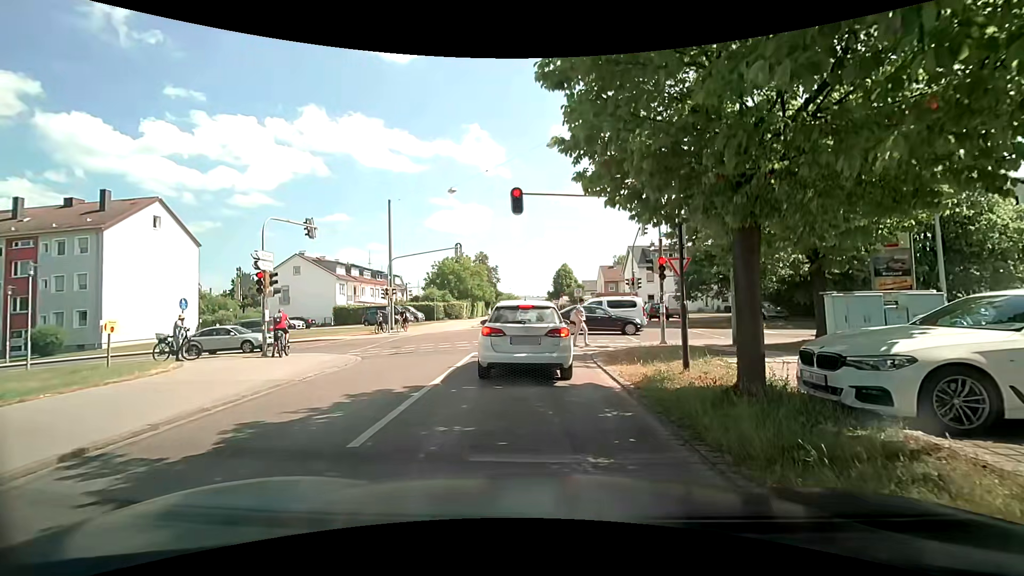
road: residential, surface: asphalt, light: Day
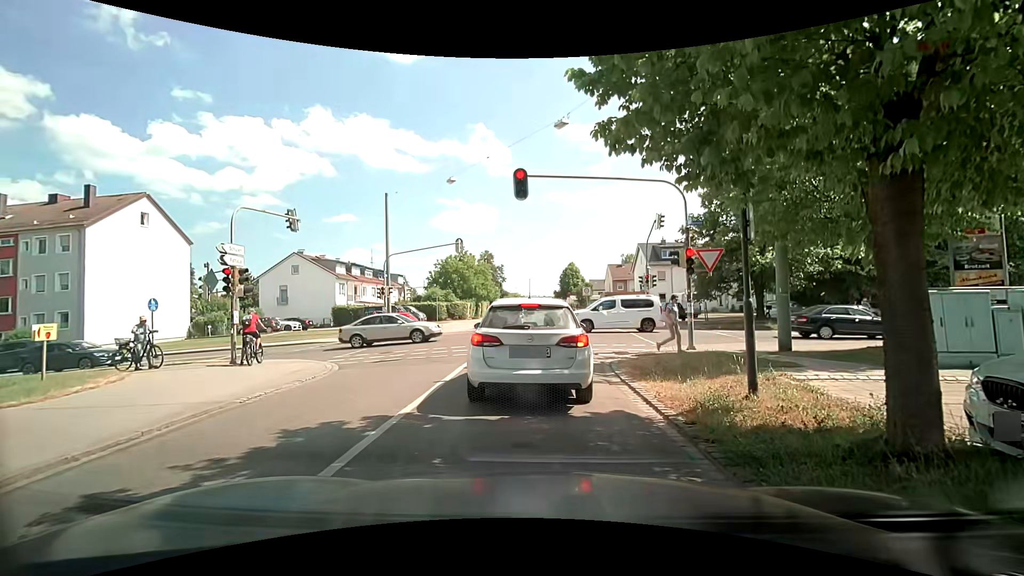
(-0.1, +2.3) m; -1°
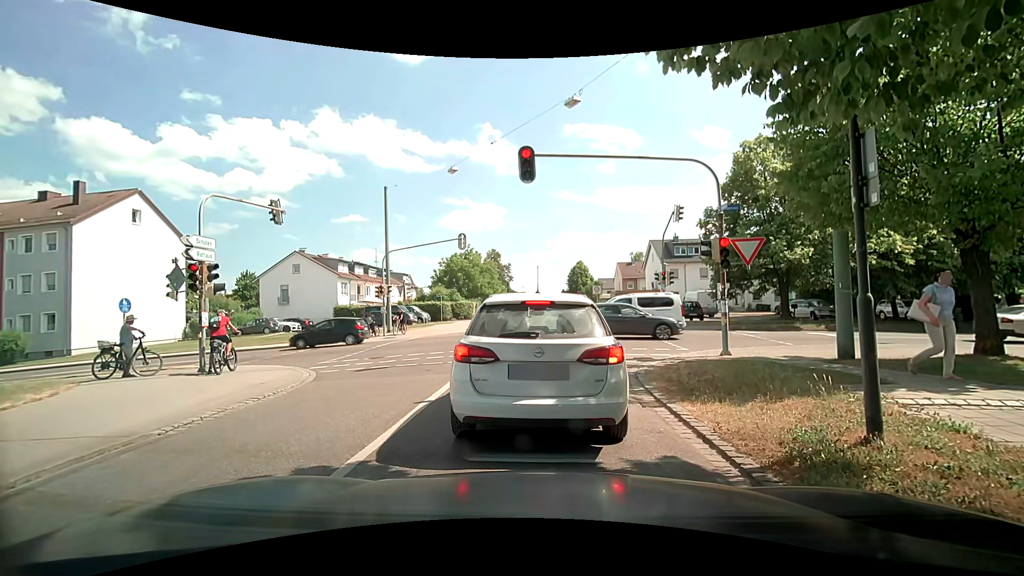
(0.0, +2.0) m; -1°
